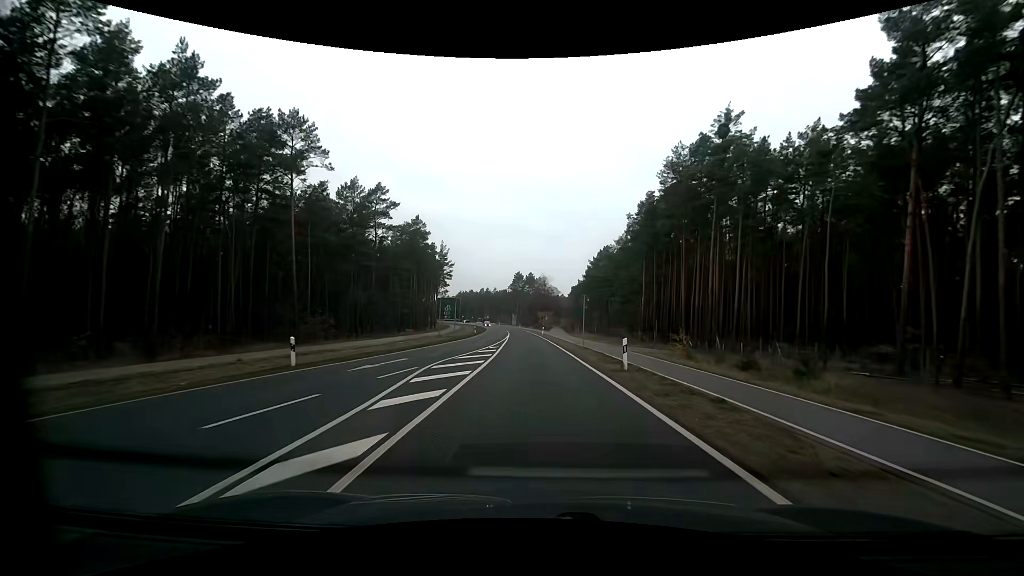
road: secondary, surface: asphalt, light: Day
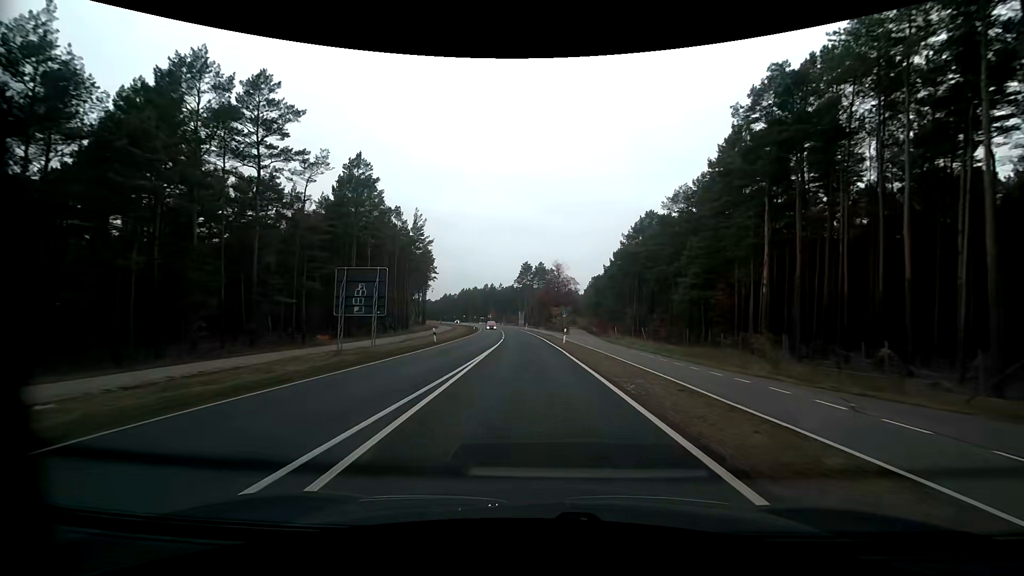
(-0.5, +32.0) m; -1°
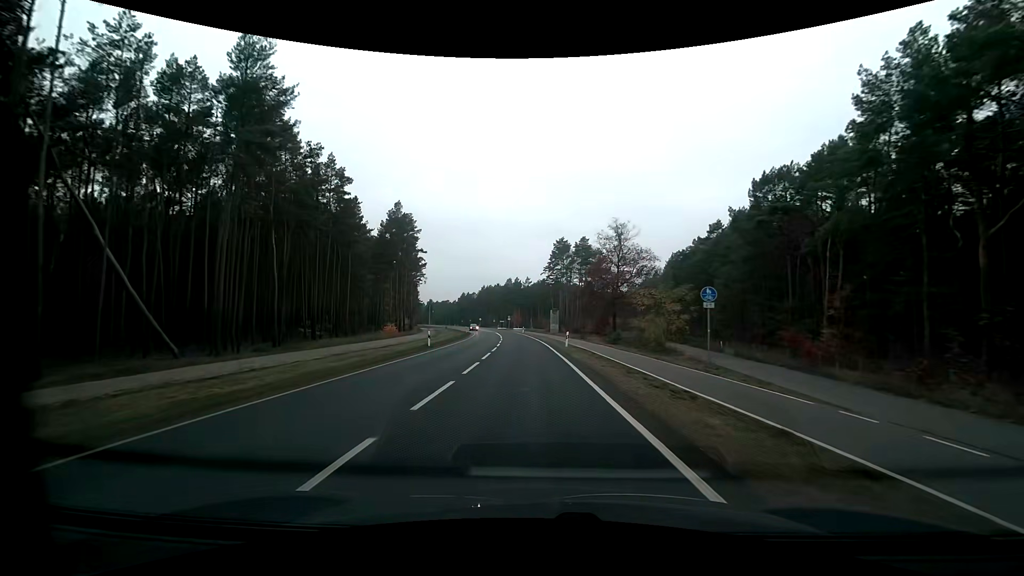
(-1.6, +52.9) m; -4°
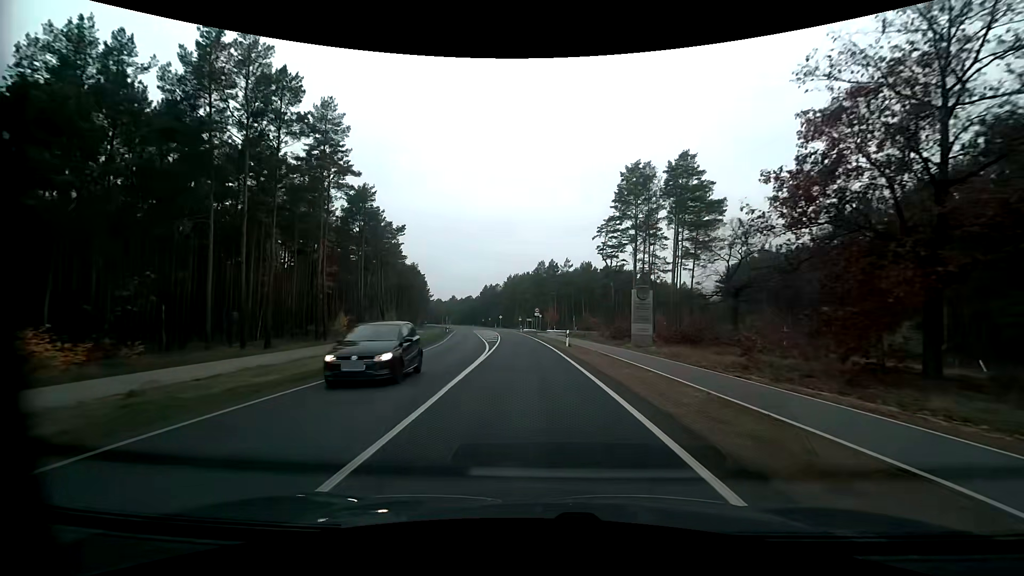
(-2.0, +51.7) m; -4°
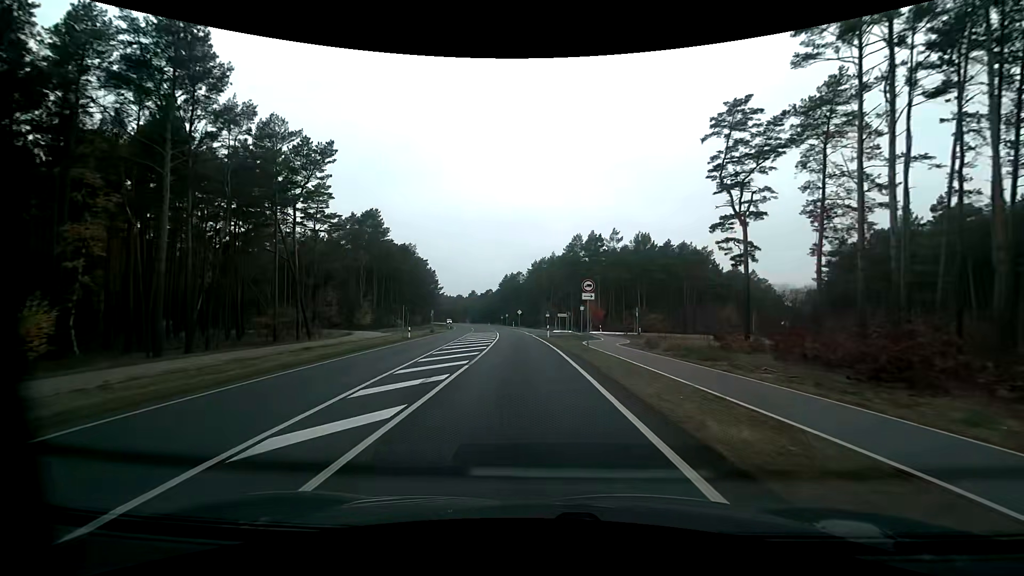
(-1.0, +38.0) m; -3°
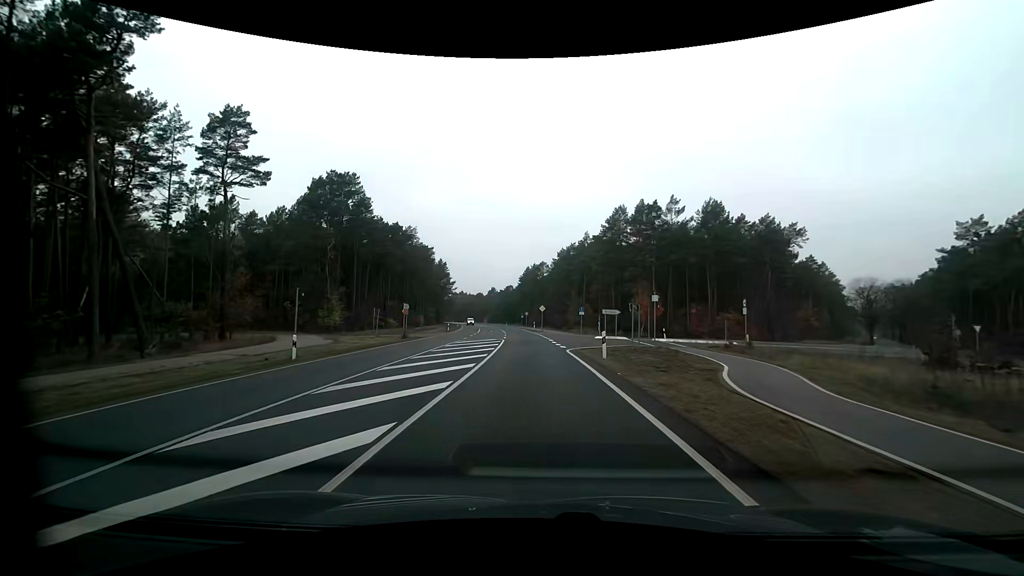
(-0.6, +23.6) m; -3°
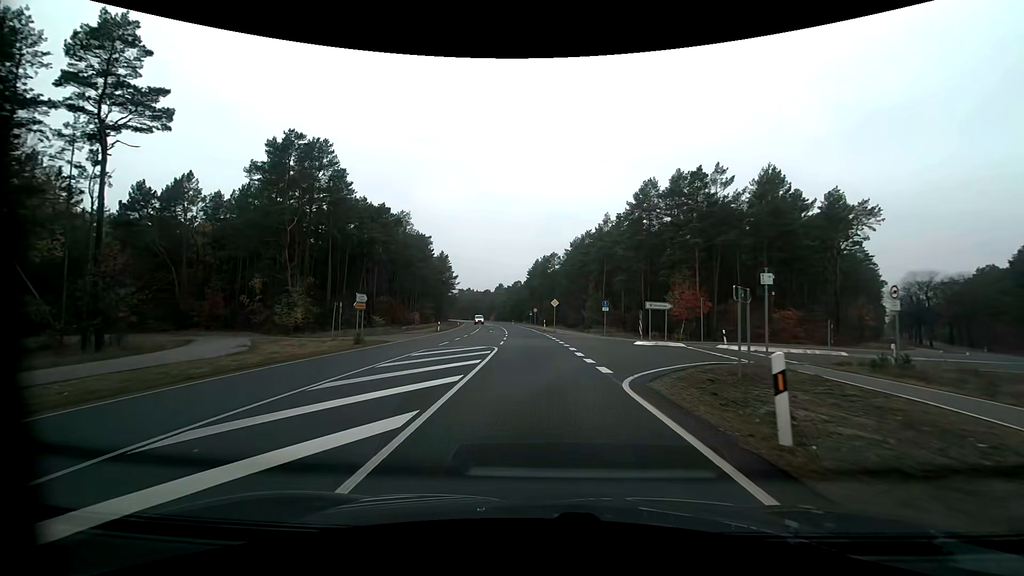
(0.0, +12.7) m; 0°
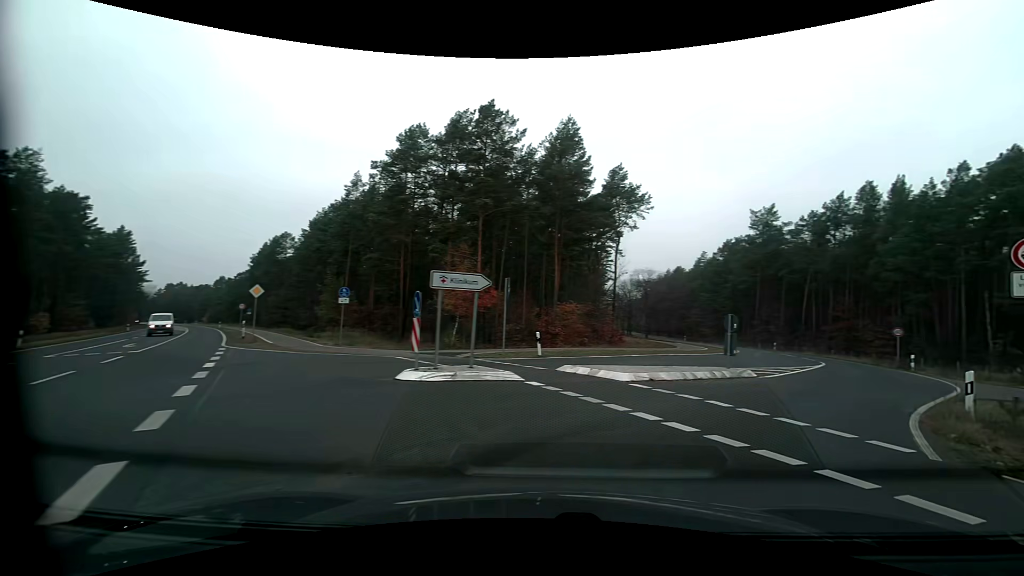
(+1.8, +17.2) m; +28°
(+3, +9) (+9, +17) (+15, +26) (+19, +34) (+22, +44) (+24, +54) (+25, +64) (+26, +74) (+27, +84) (+28, +94) m
